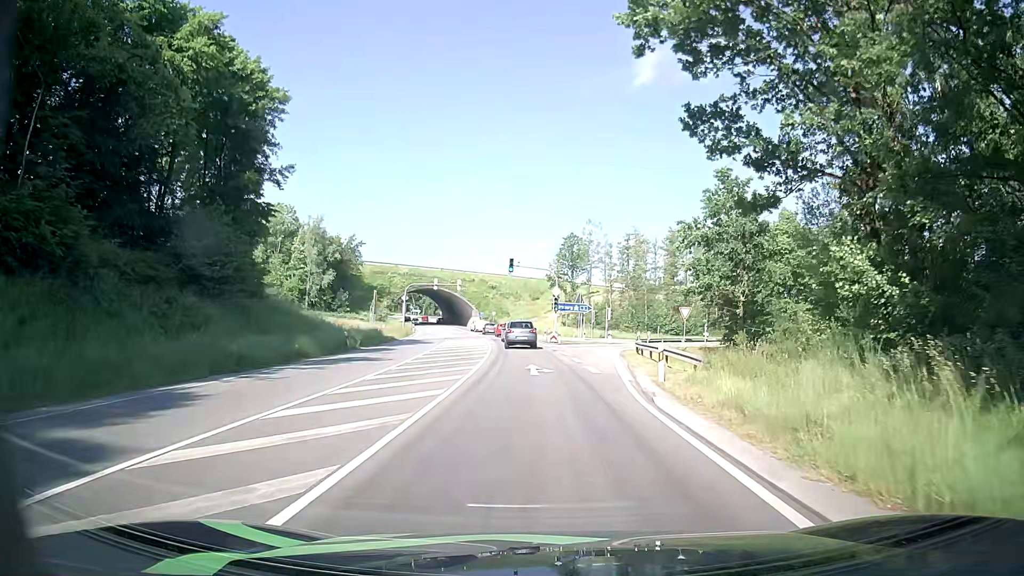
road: primary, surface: asphalt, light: Day
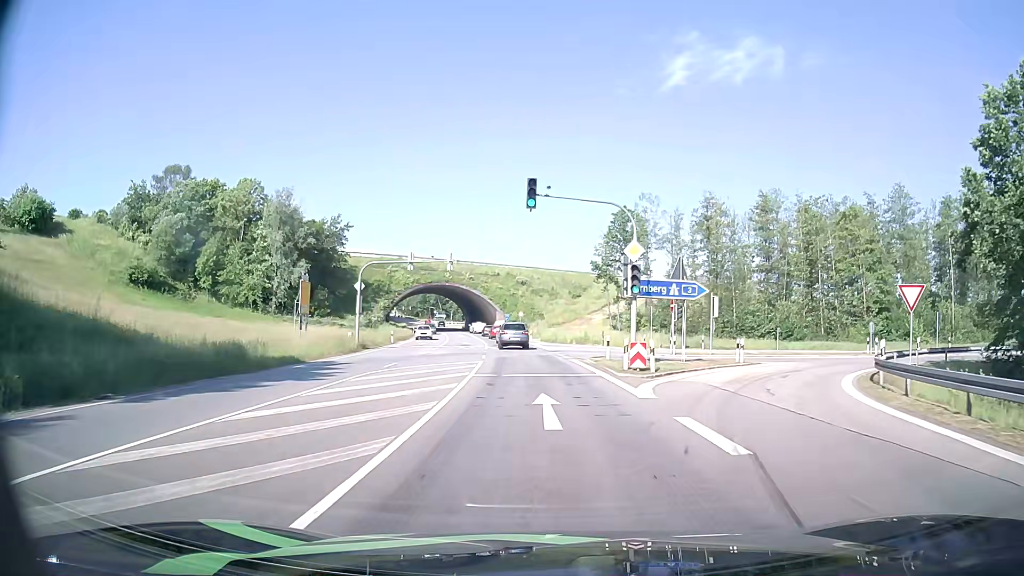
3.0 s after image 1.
(-1.2, +31.5) m; -4°
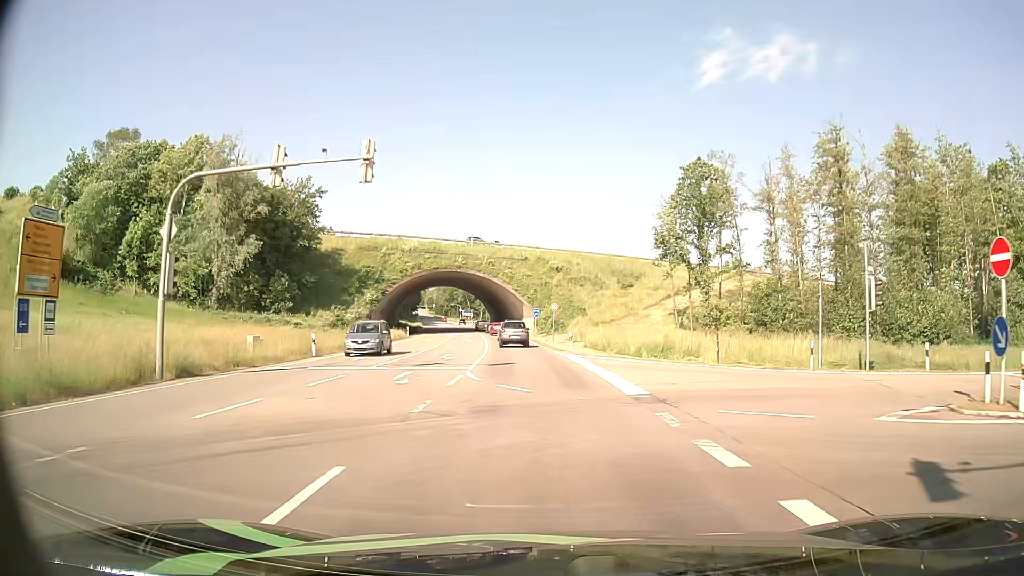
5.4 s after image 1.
(-0.5, +27.0) m; -3°
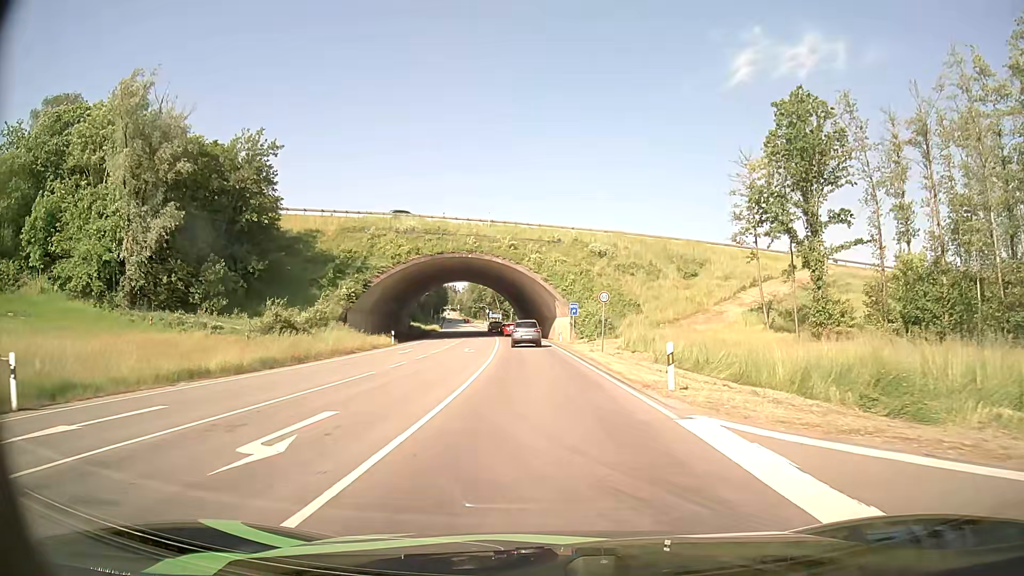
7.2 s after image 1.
(-0.5, +21.4) m; -3°
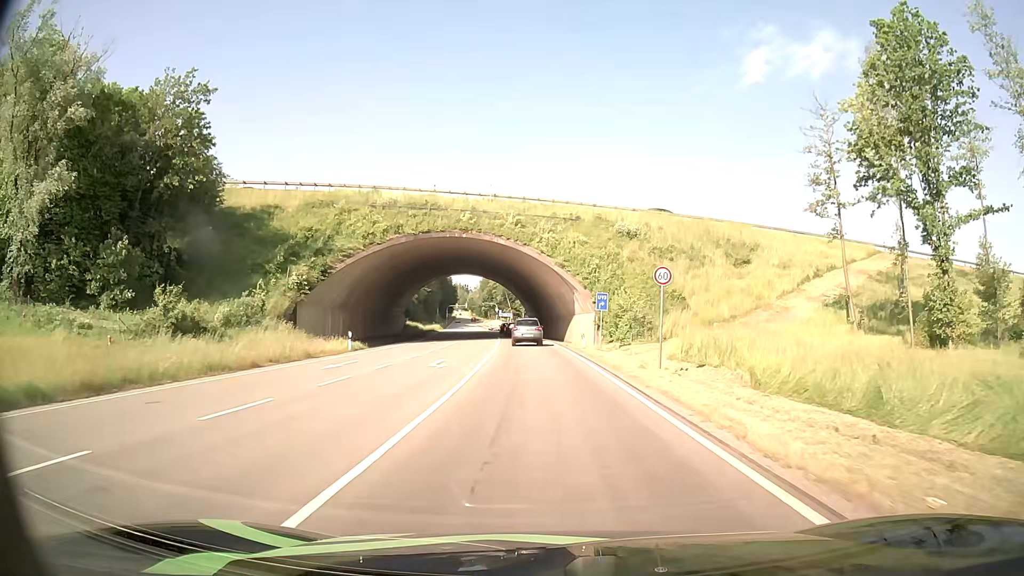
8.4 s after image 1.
(-0.1, +14.7) m; -1°
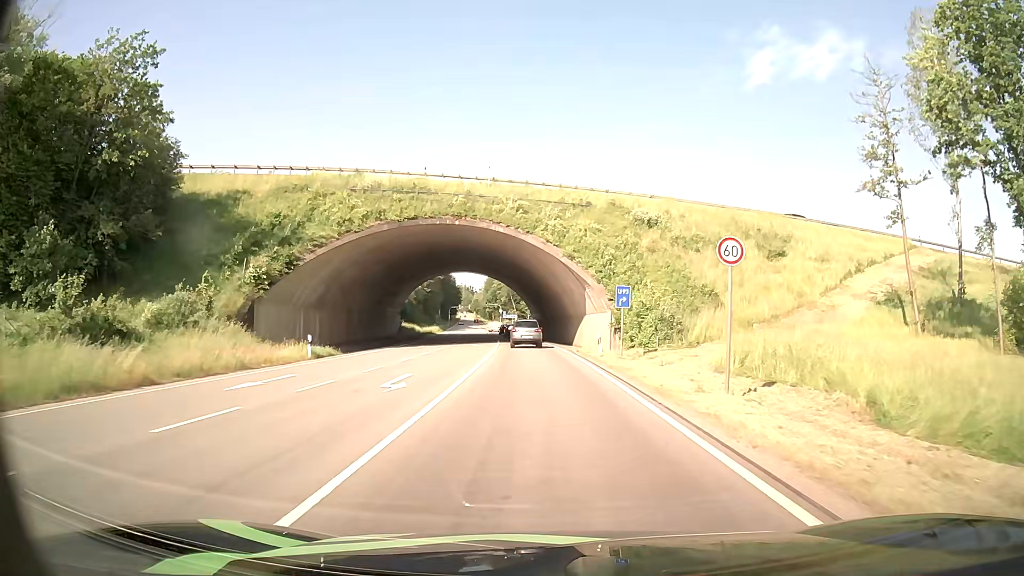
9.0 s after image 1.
(0.0, +7.5) m; -1°
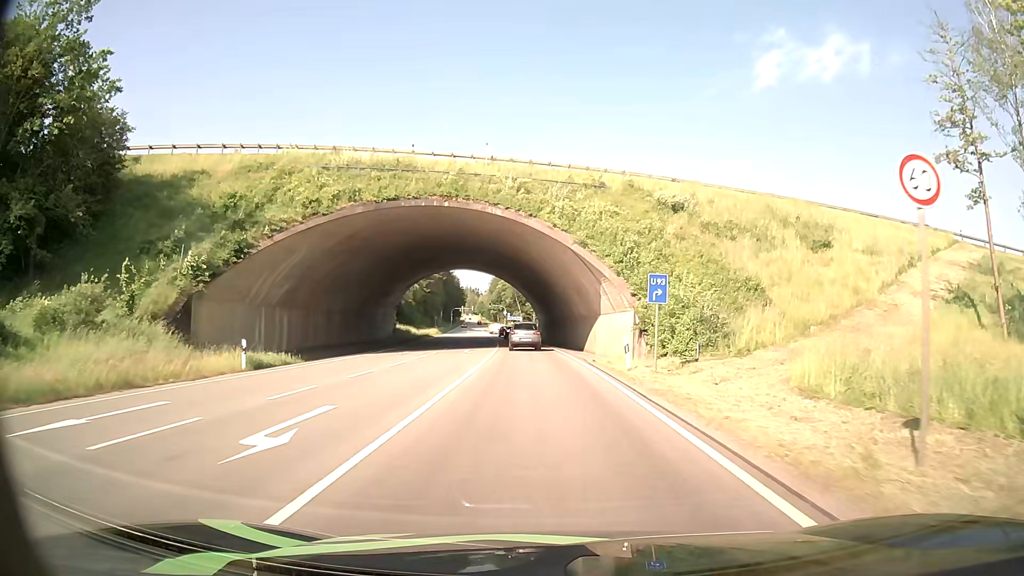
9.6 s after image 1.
(0.0, +7.5) m; -1°
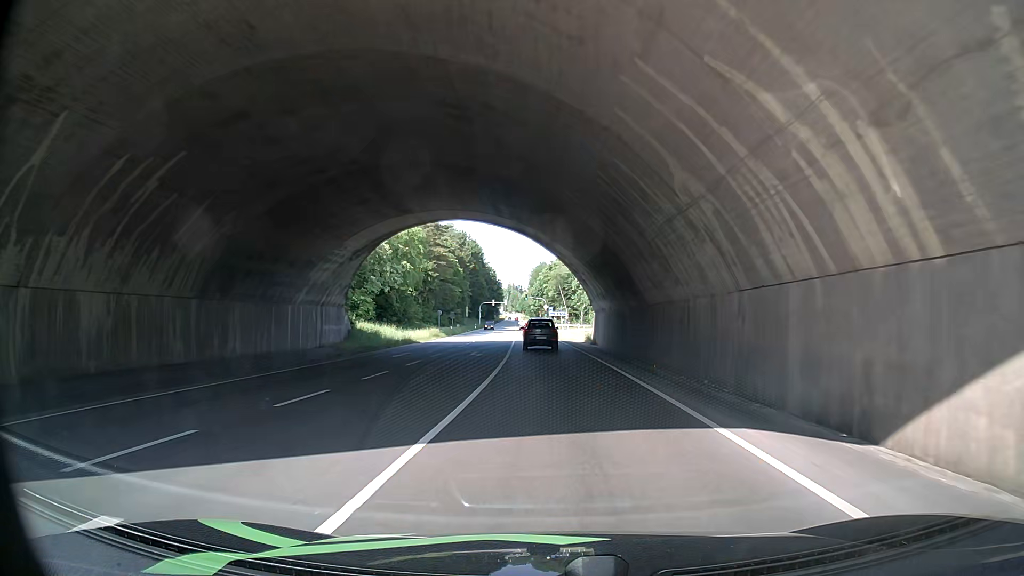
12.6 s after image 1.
(-1.3, +37.2) m; -6°
